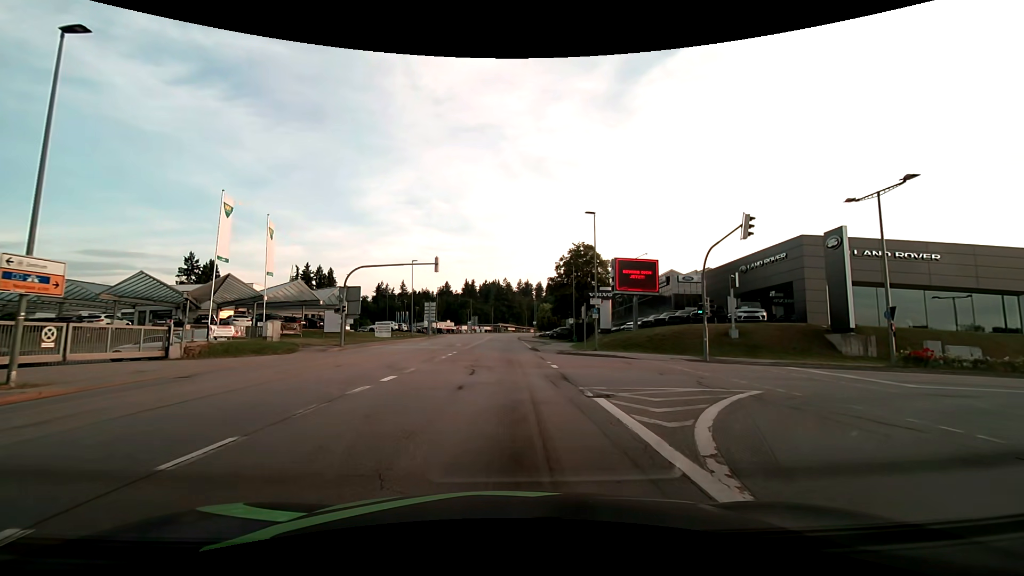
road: tertiary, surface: asphalt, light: Day
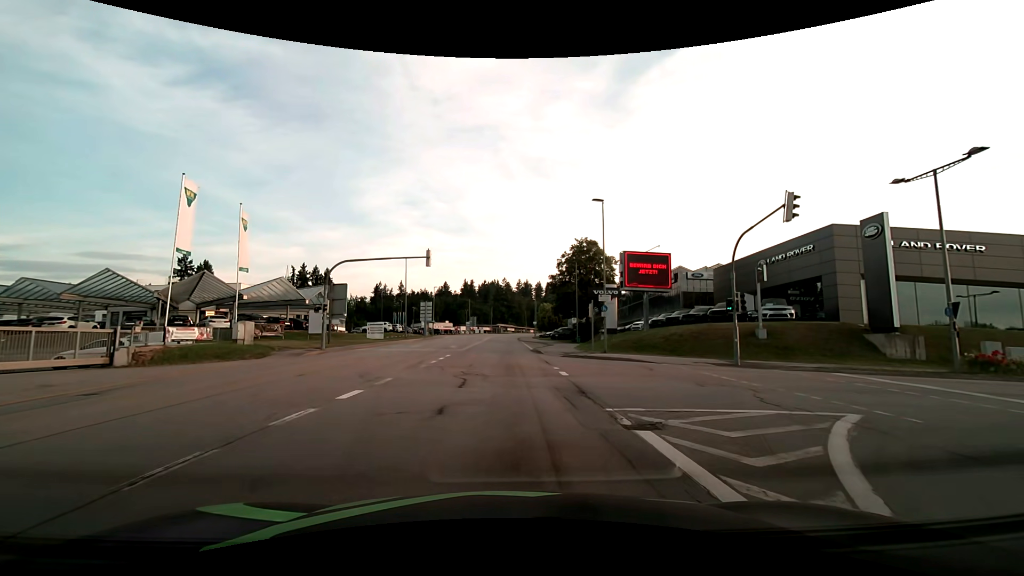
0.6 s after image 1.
(0.0, +3.7) m; 0°
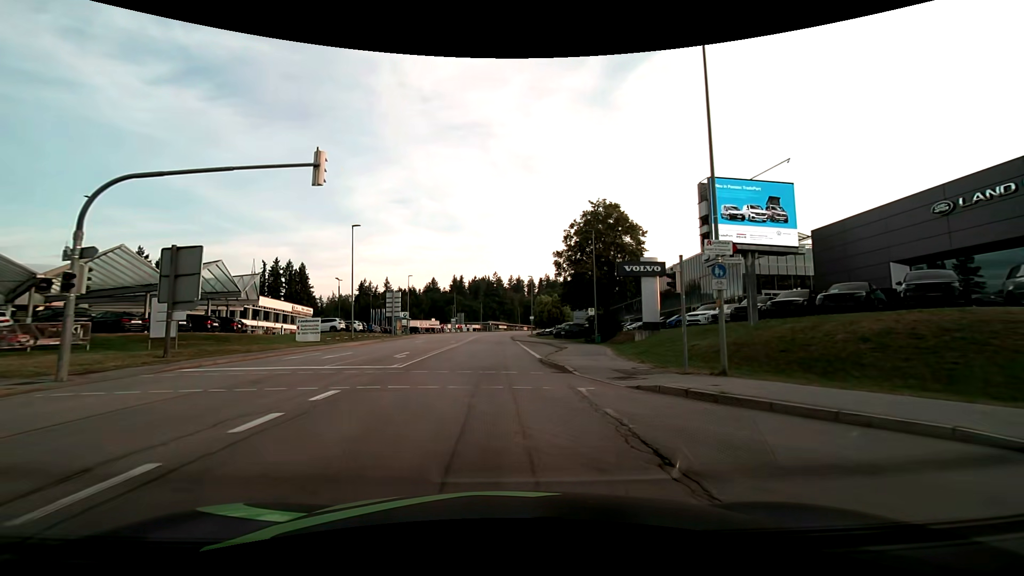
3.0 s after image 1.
(0.0, +18.7) m; +1°
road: secondary
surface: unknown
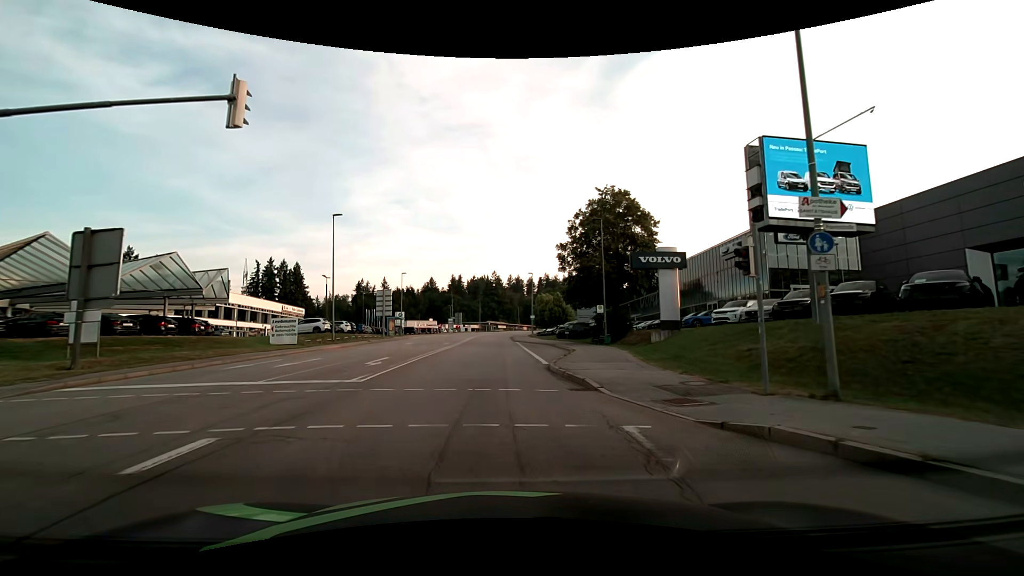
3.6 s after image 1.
(0.0, +4.6) m; 0°
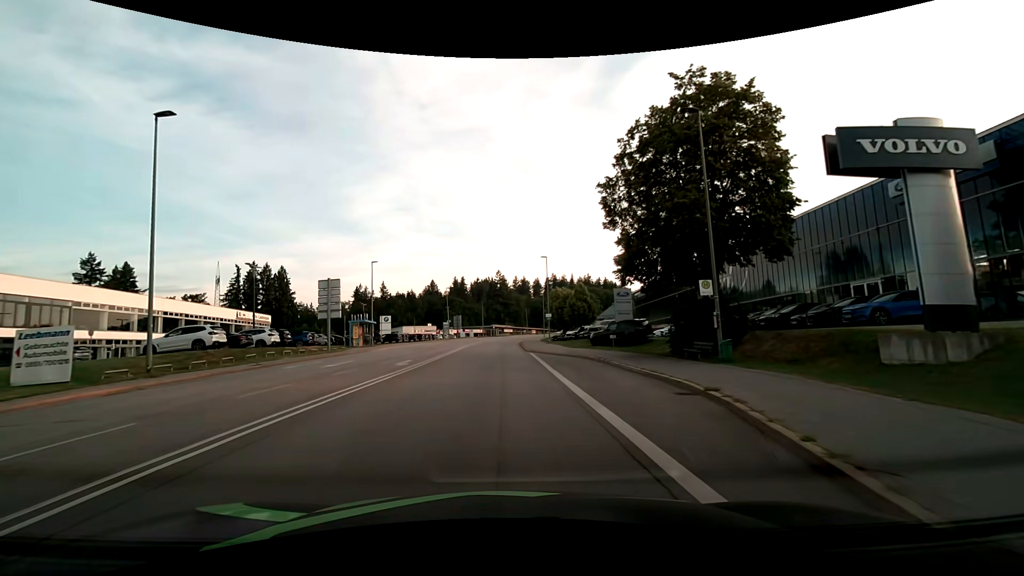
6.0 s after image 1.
(-0.1, +21.1) m; -1°
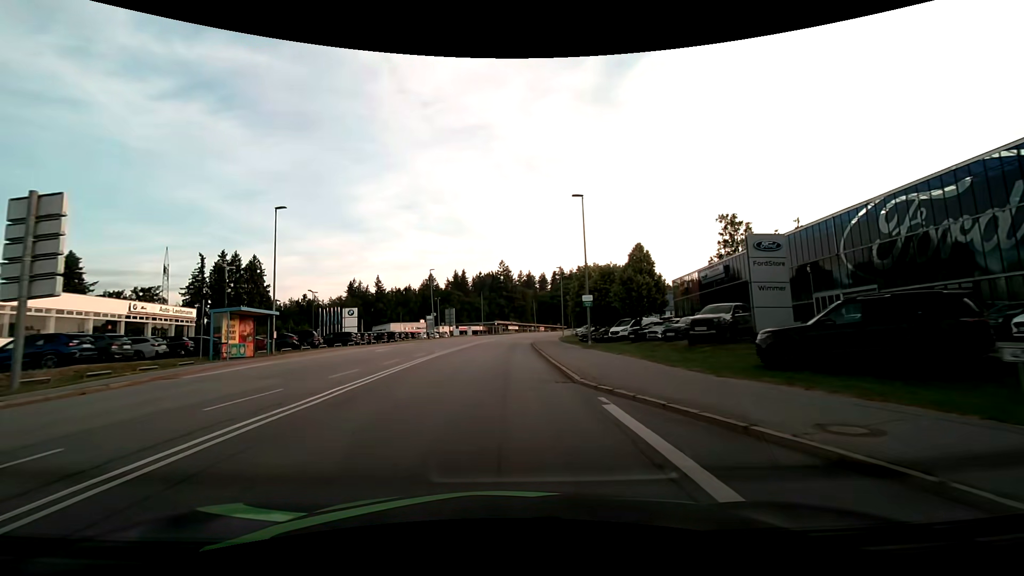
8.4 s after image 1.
(-0.1, +26.4) m; -1°
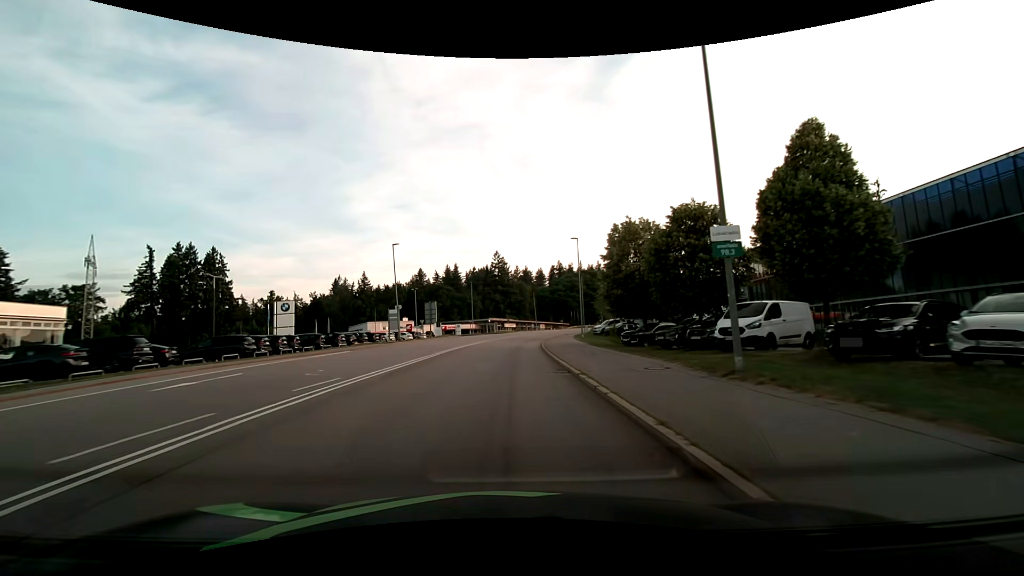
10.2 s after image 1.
(+0.1, +21.6) m; 0°
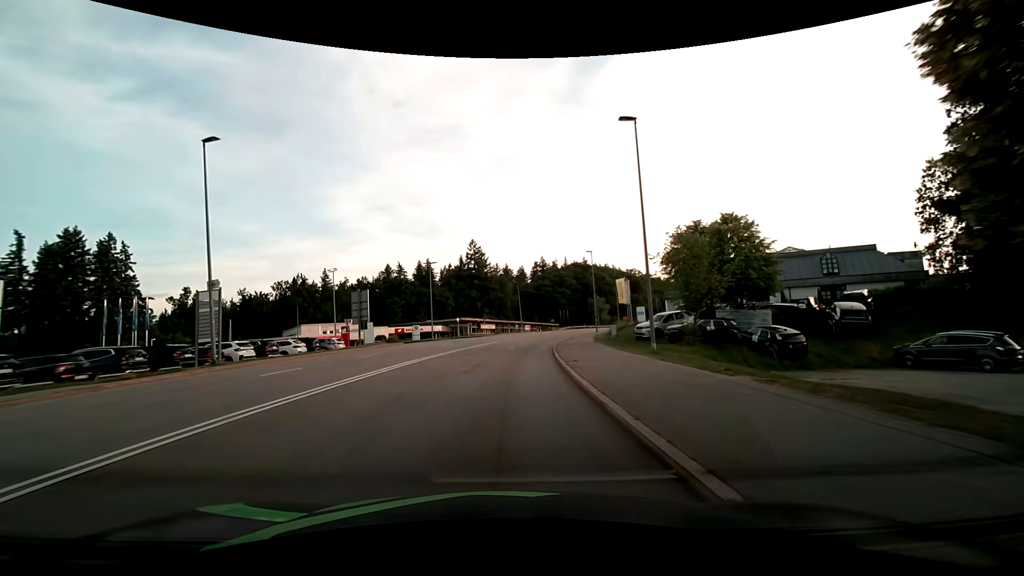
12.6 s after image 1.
(+0.6, +29.8) m; +2°
(0, +10) (0, +20) (+1, +30) (+2, +40) (+4, +50) (+5, +60) (+7, +69) (+10, +79) (+13, +89) (+16, +98) m
